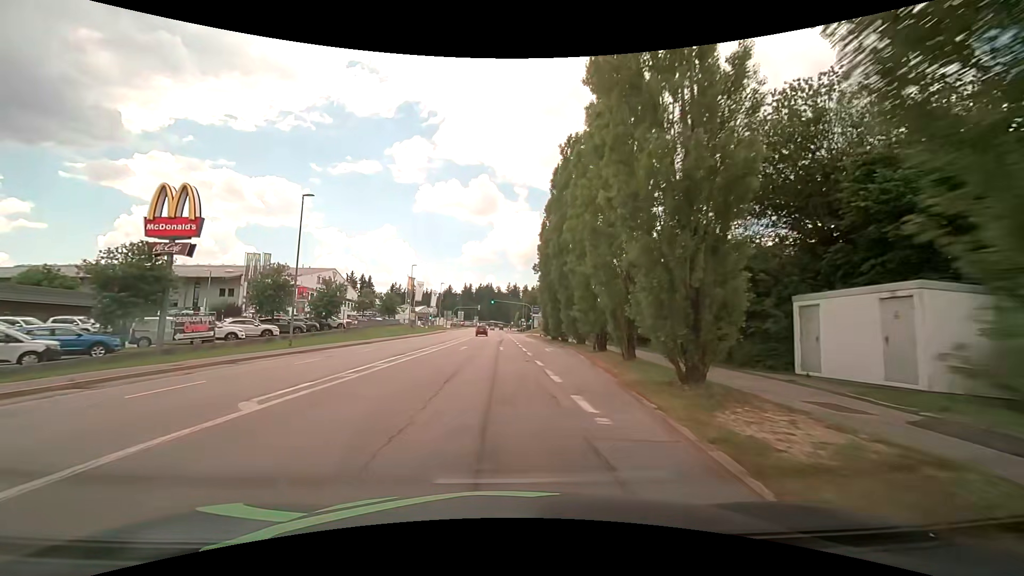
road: tertiary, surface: asphalt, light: Day
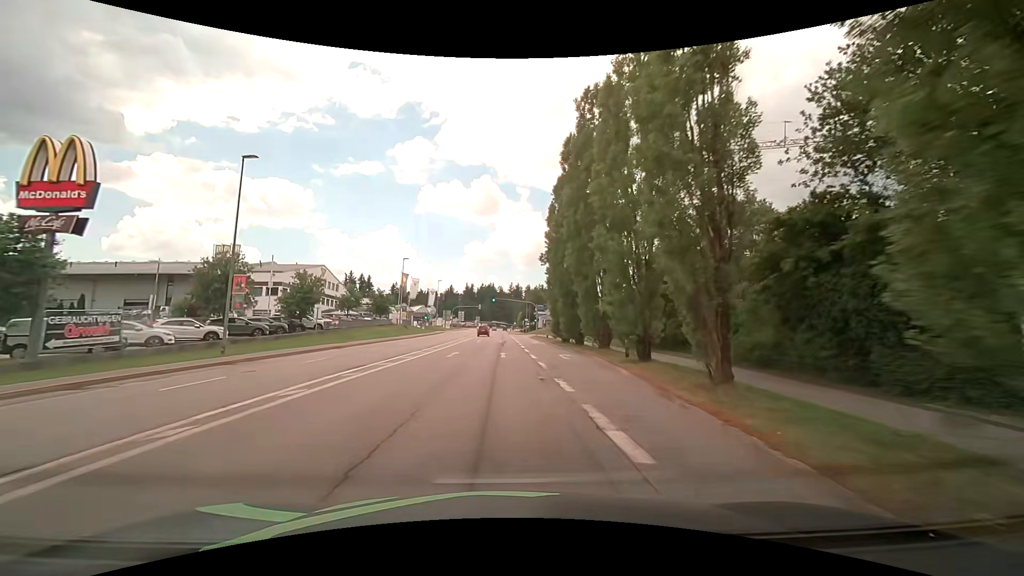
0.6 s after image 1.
(+0.1, +7.9) m; 0°
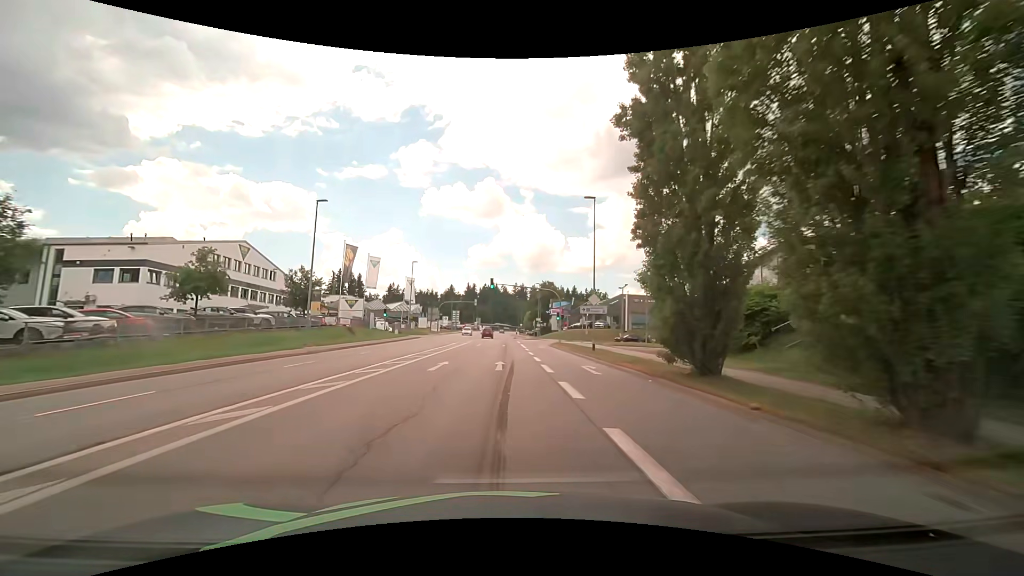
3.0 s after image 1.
(-0.1, +31.6) m; -1°
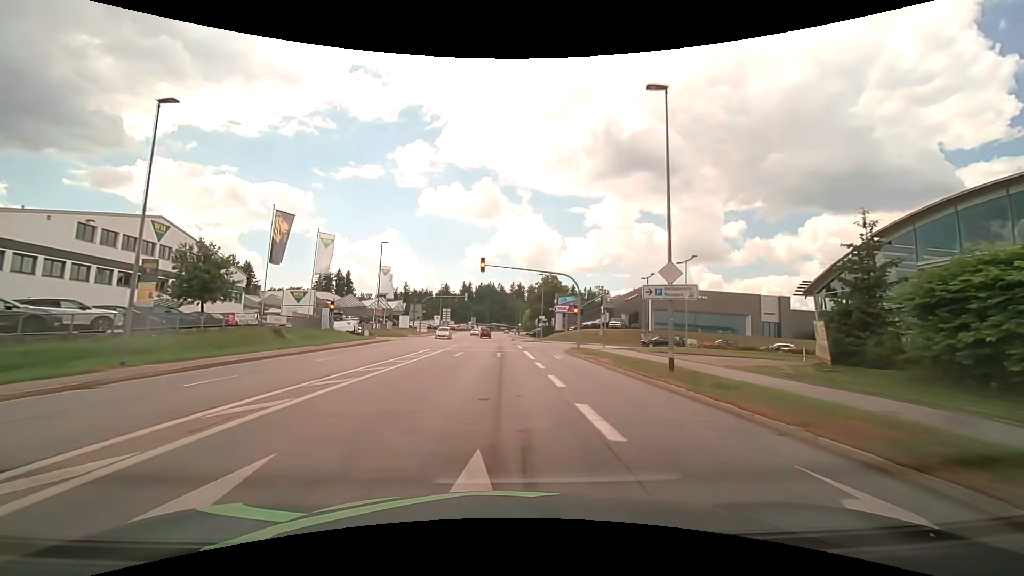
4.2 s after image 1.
(0.0, +15.8) m; 0°
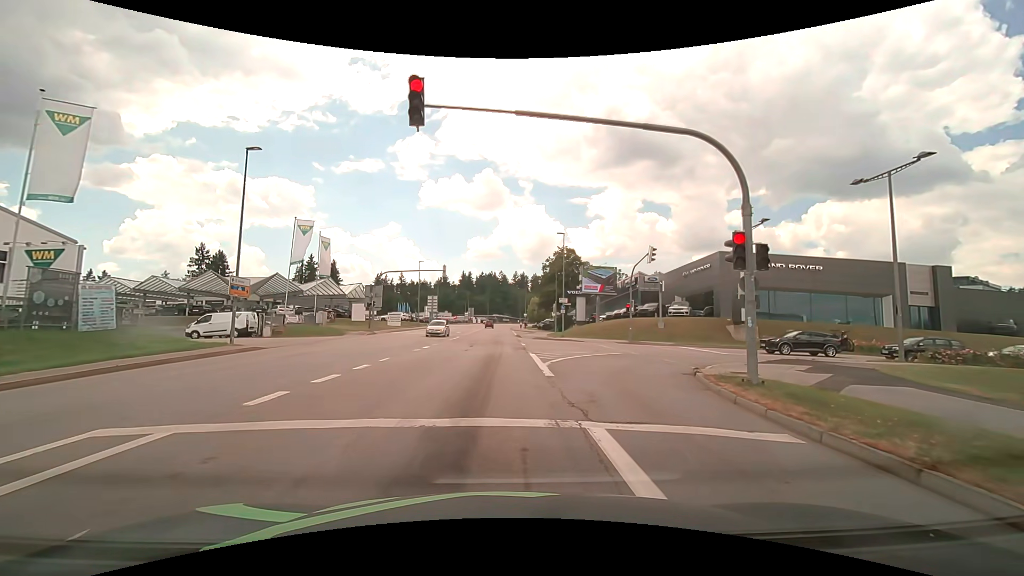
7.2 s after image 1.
(+0.3, +26.2) m; 0°
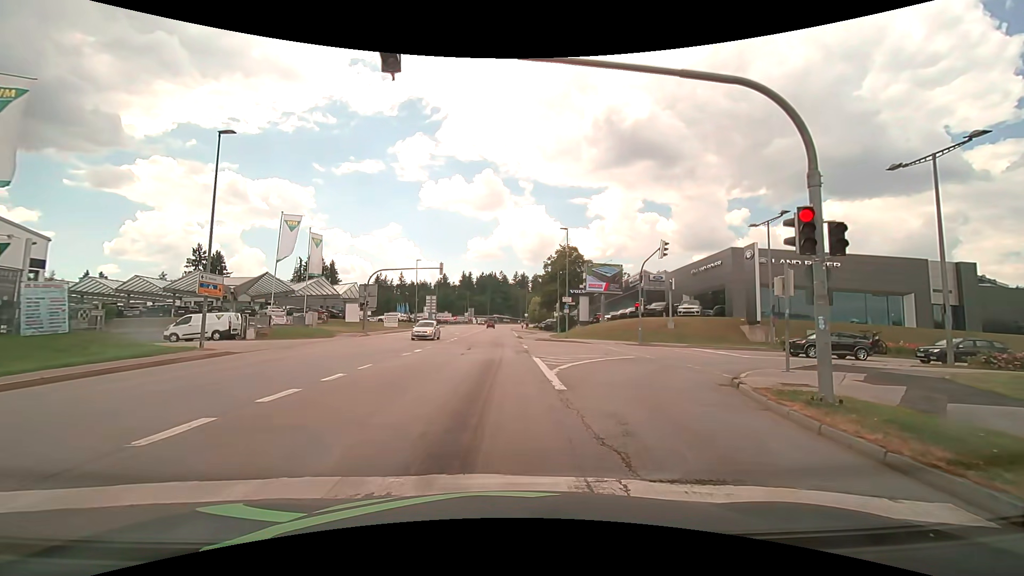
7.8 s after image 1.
(0.0, +2.3) m; 0°
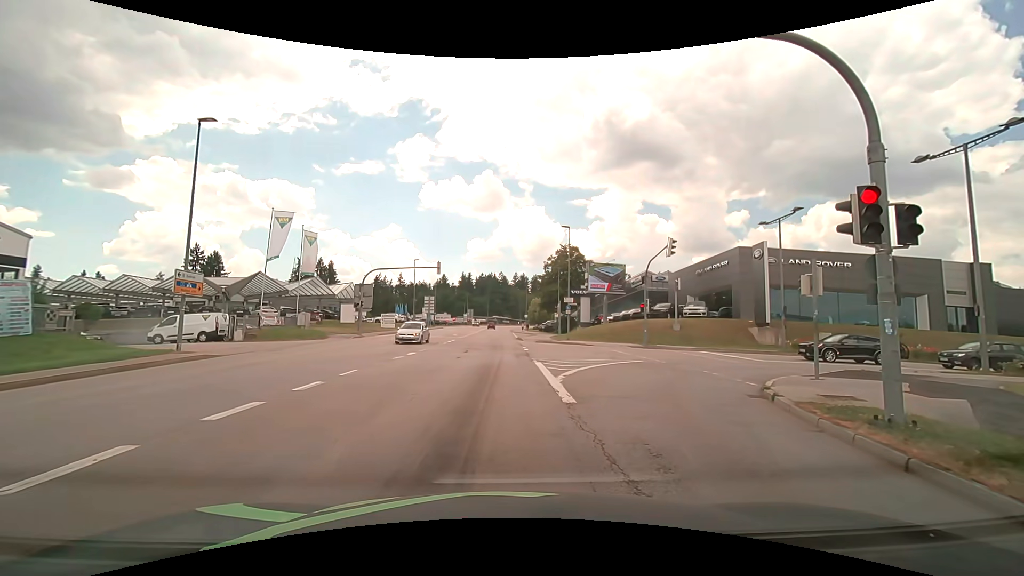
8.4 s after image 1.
(0.0, +1.3) m; -1°
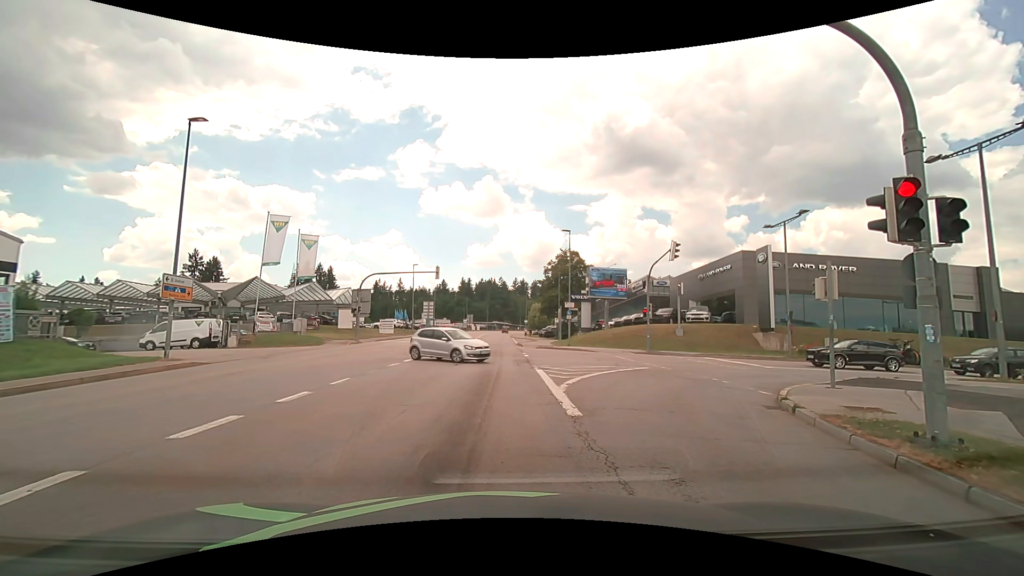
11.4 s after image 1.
(0.0, +0.7) m; 0°
(0, +10) (0, +20) (0, +30) (0, +40) (0, +50) (0, +60) (0, +70) (0, +80) (0, +90) (0, +100) m
